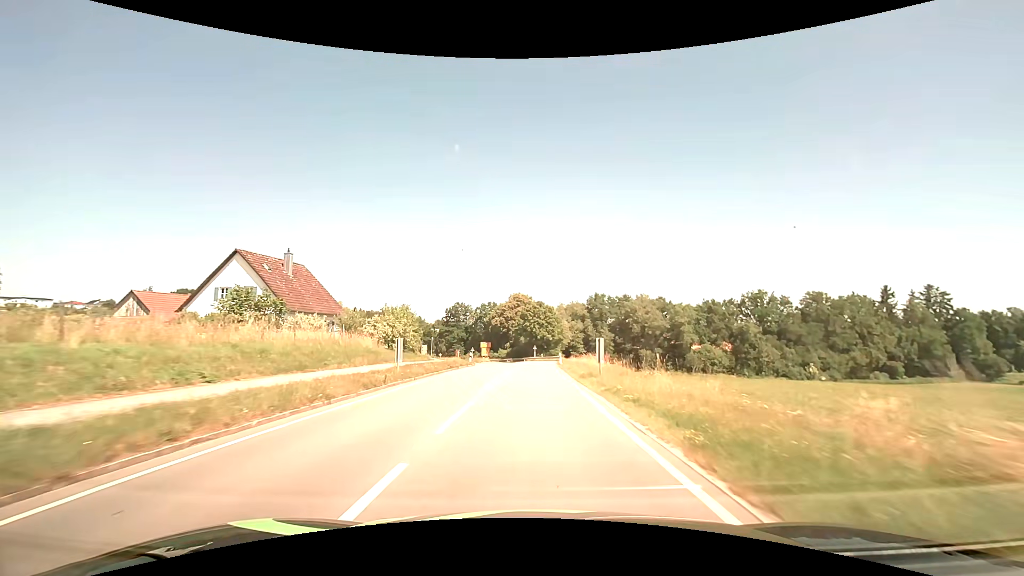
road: secondary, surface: asphalt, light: Day
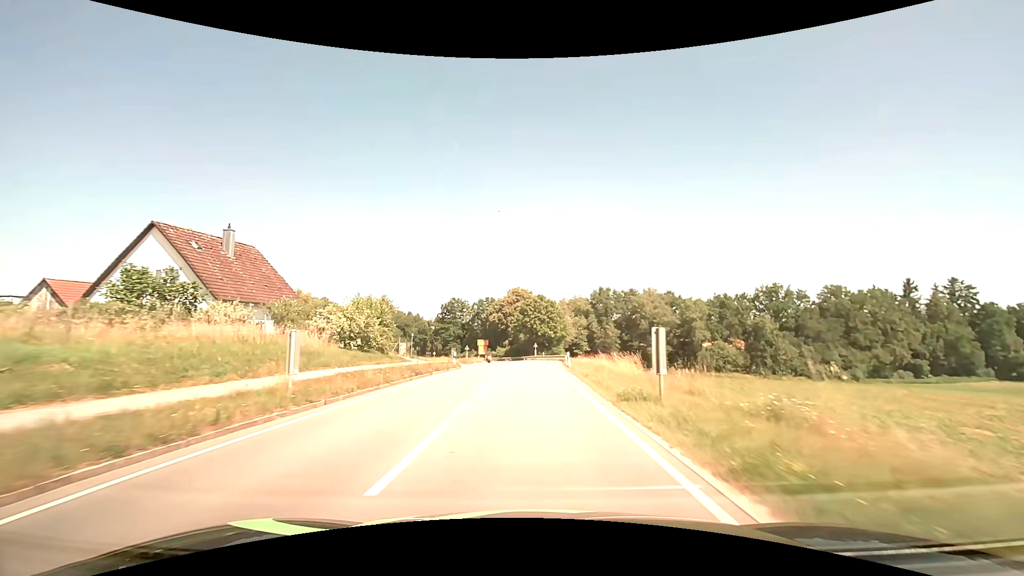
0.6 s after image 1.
(0.0, +9.2) m; 0°
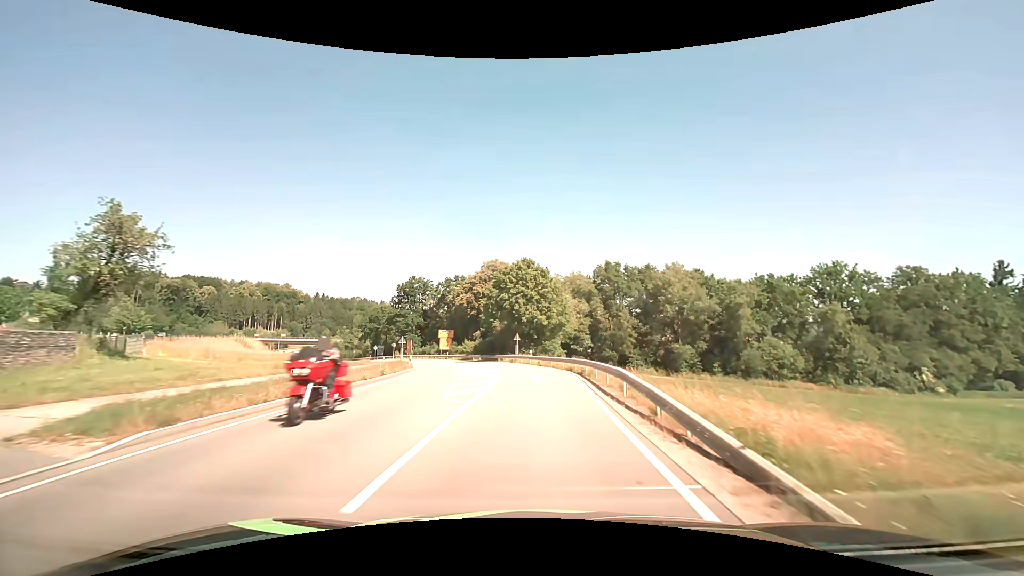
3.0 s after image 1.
(+0.3, +36.6) m; +2°
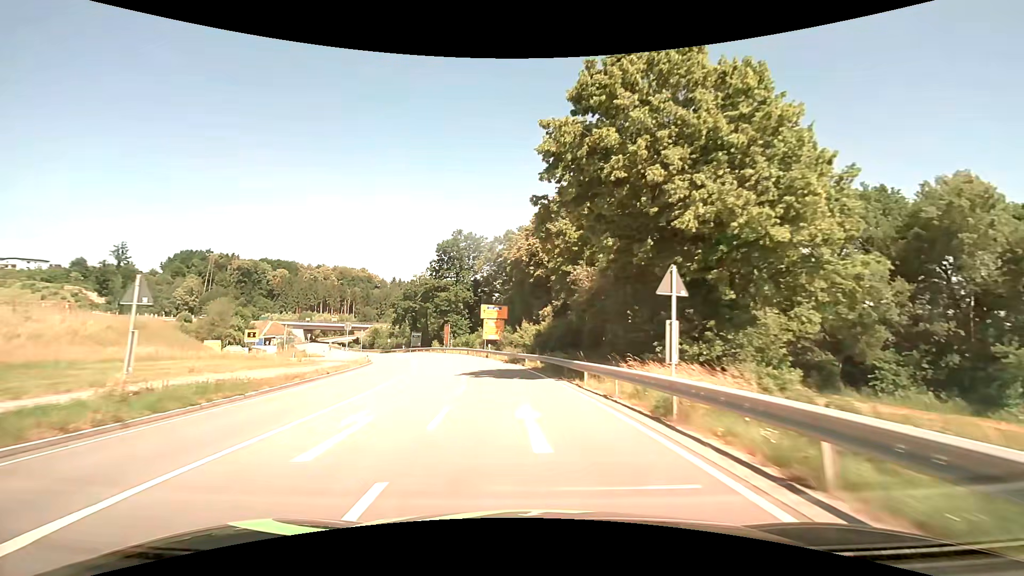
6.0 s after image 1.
(-2.1, +44.5) m; -10°
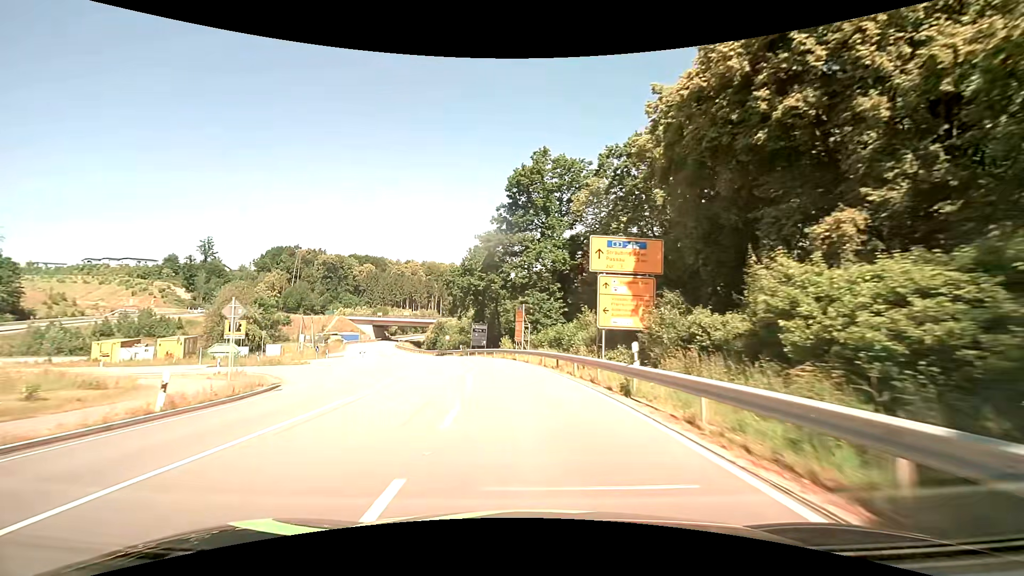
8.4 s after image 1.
(-3.8, +36.0) m; -11°
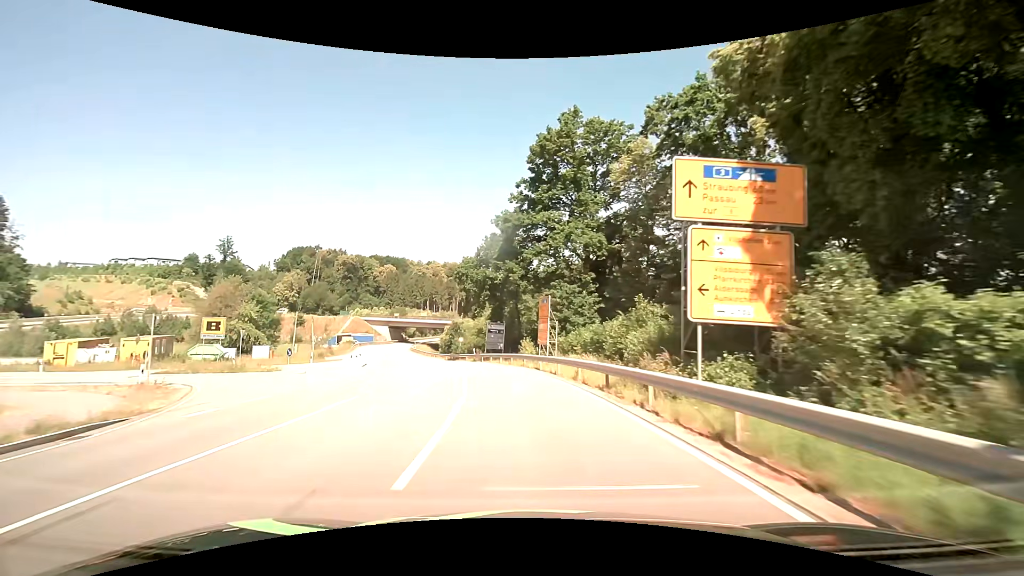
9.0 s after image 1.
(-0.2, +9.3) m; -3°
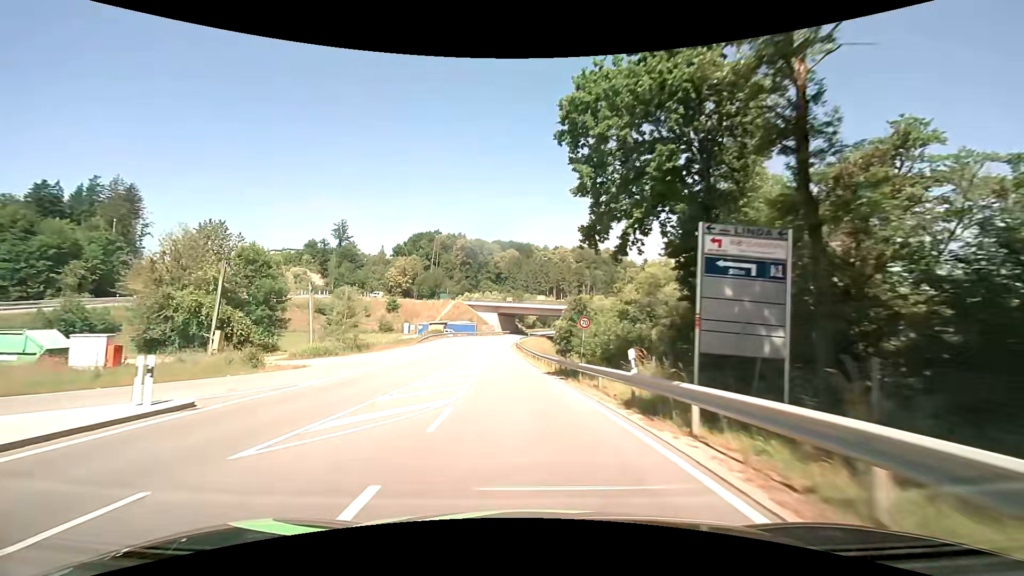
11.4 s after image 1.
(-4.4, +38.1) m; -14°
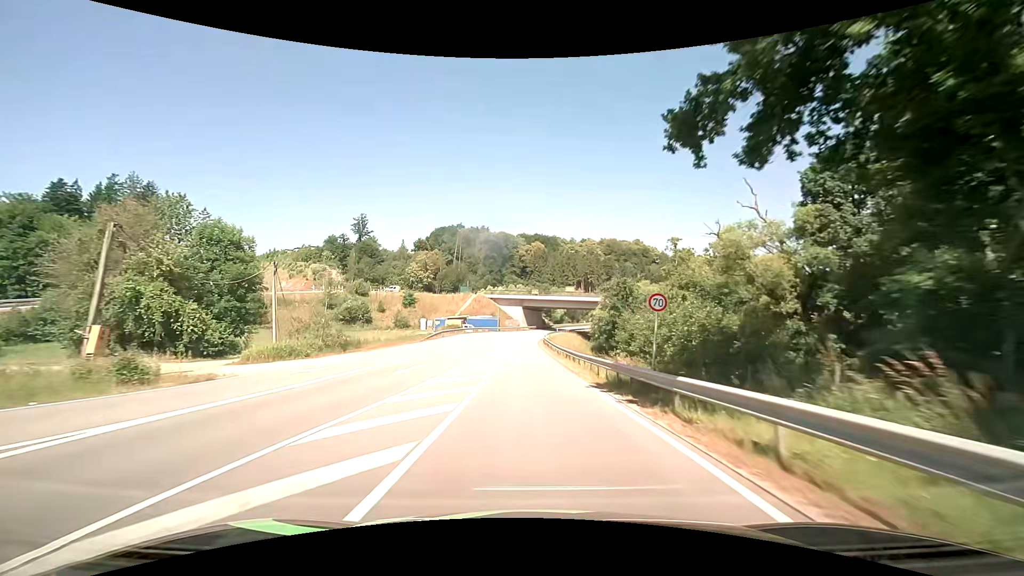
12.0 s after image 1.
(-0.3, +10.0) m; -4°
(0, +10) (0, +20) (0, +30) (-1, +40) (-1, +50) (-1, +60) (-1, +70) (0, +80) (+1, +90) (+3, +100) m
